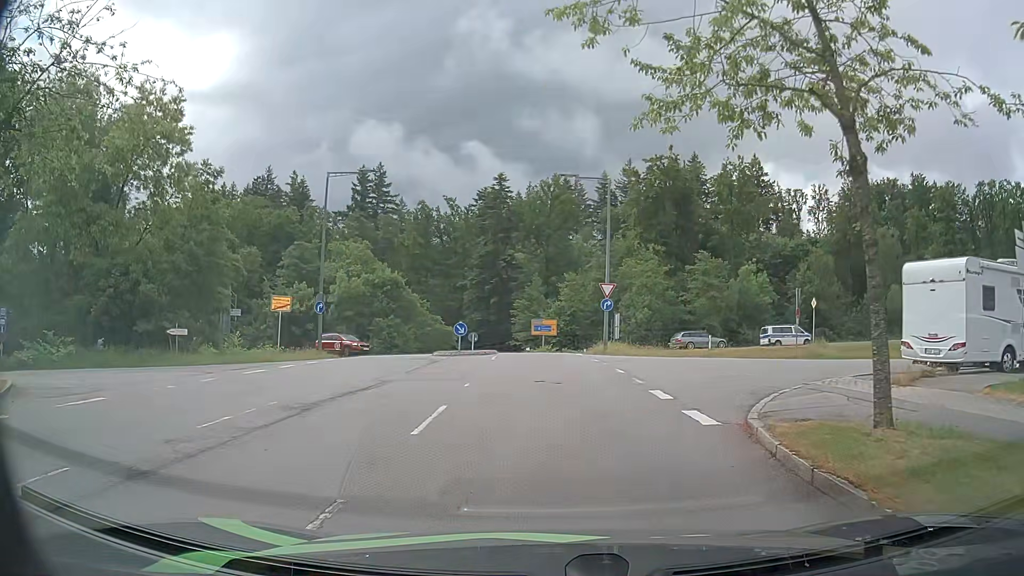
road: residential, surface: asphalt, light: Day
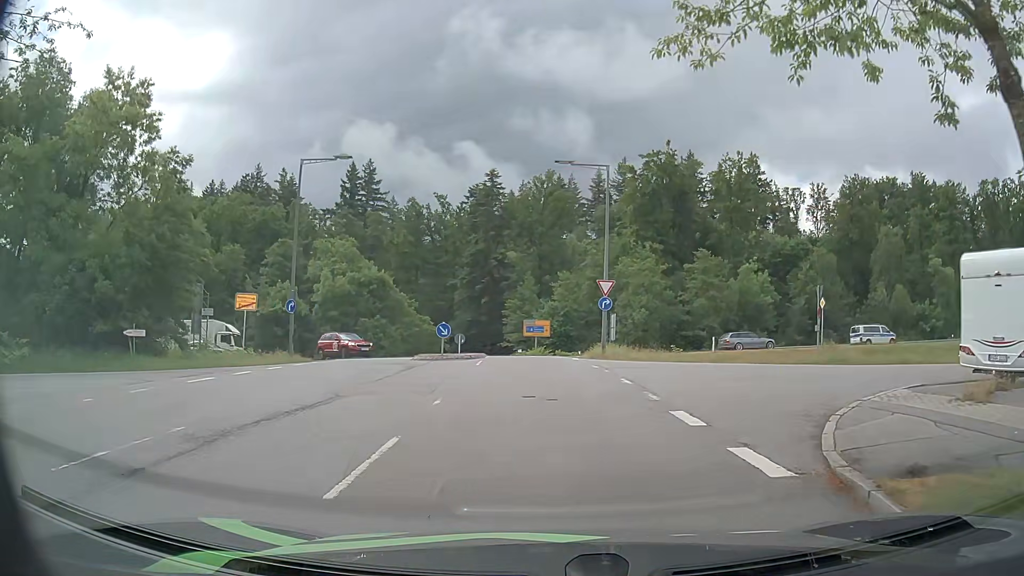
(+0.1, +3.0) m; +2°
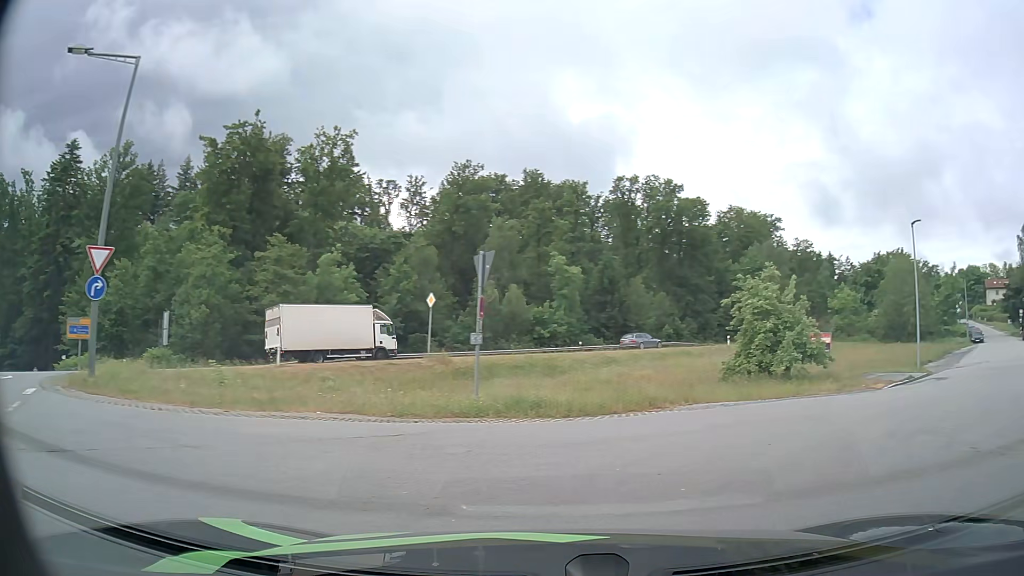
(+2.4, +13.1) m; +34°
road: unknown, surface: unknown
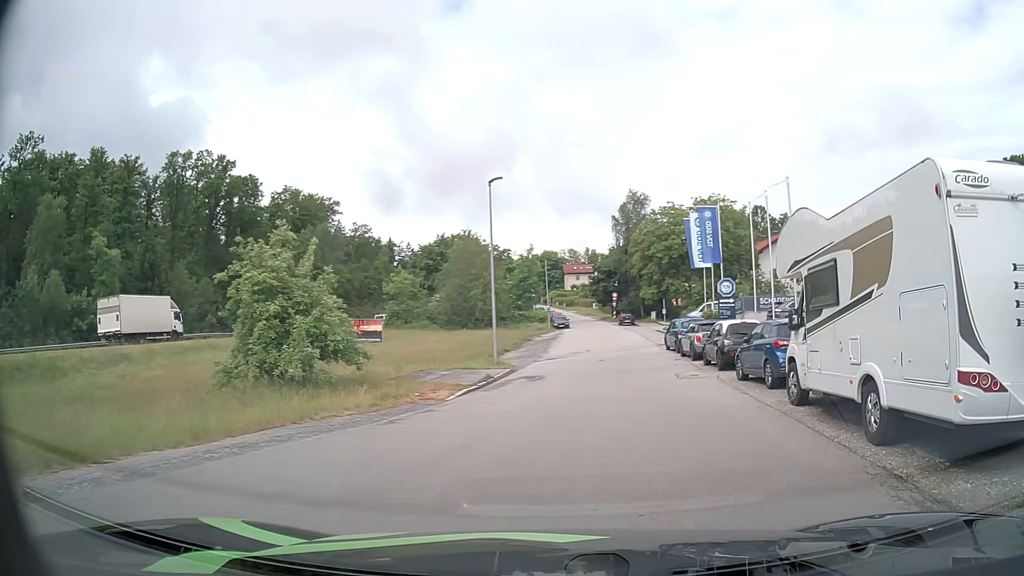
(+2.8, +7.6) m; +37°
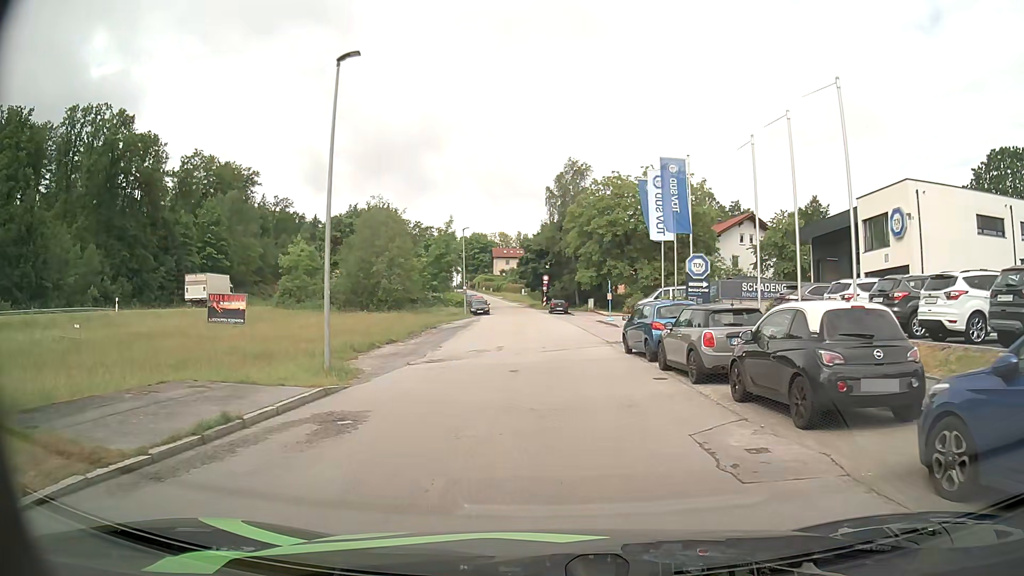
(+1.4, +12.5) m; +7°
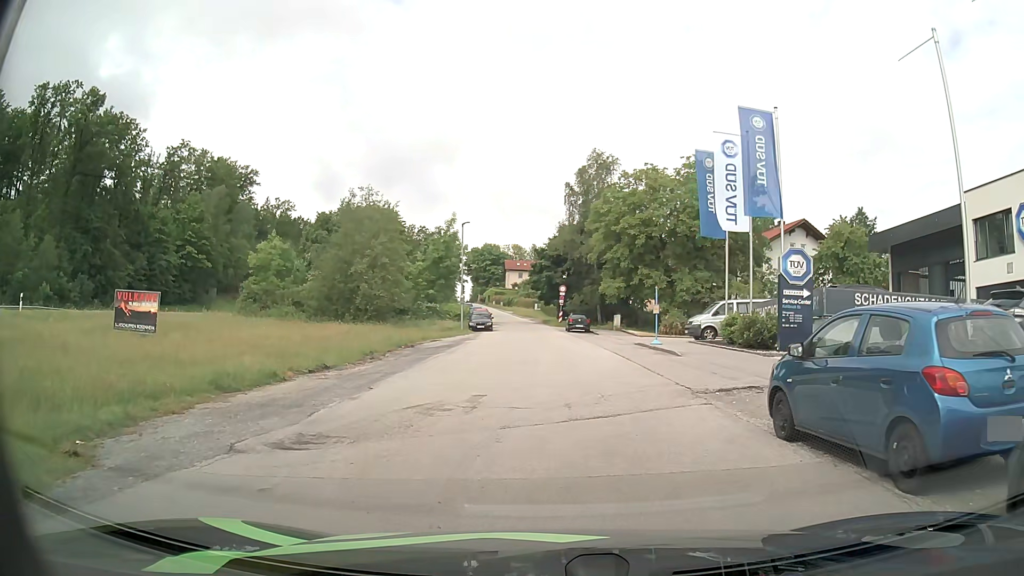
(-0.1, +11.8) m; -1°
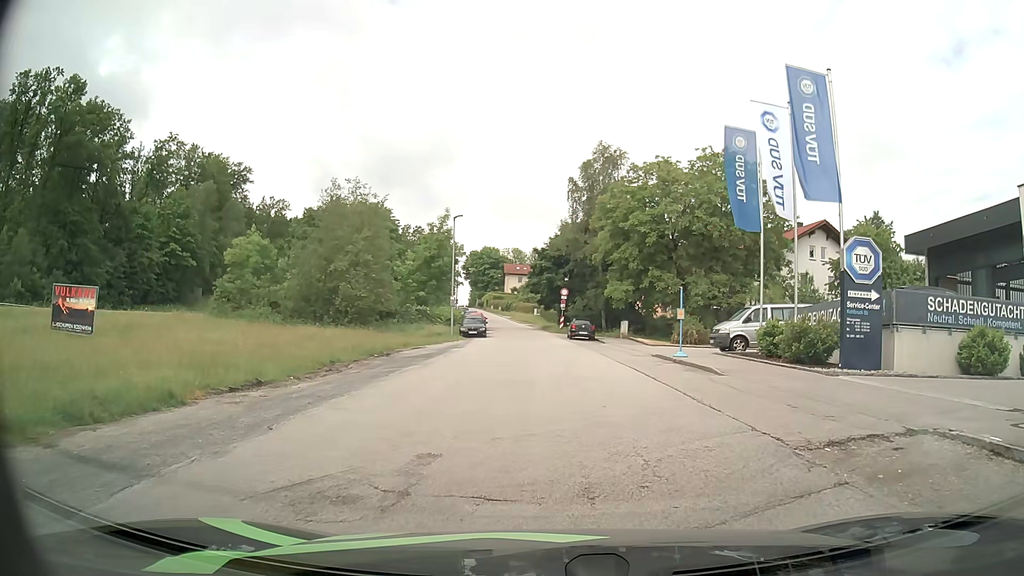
(0.0, +5.0) m; 0°
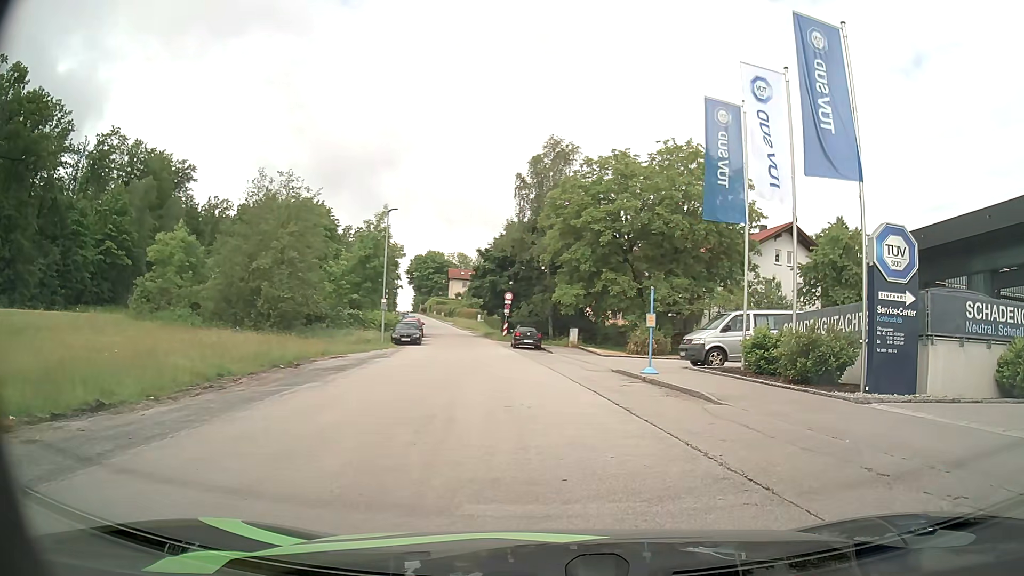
(+0.1, +4.5) m; +5°
